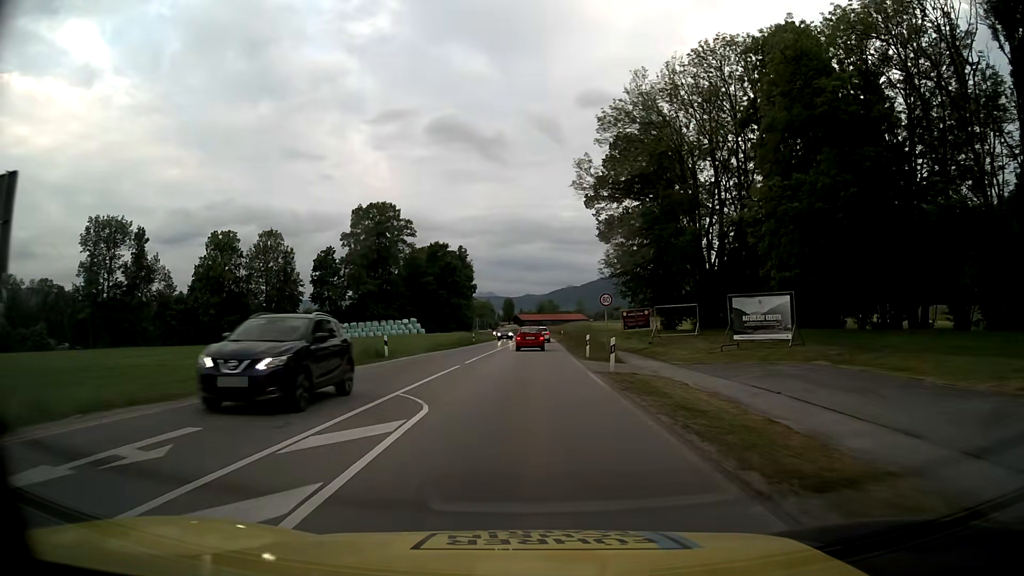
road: primary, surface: asphalt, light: Day
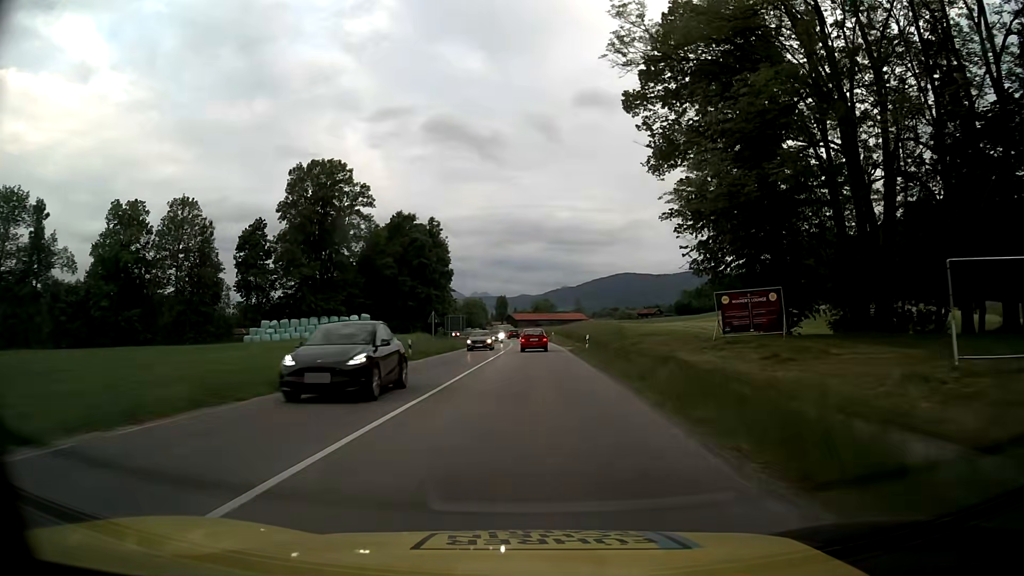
(+0.1, +34.6) m; 0°
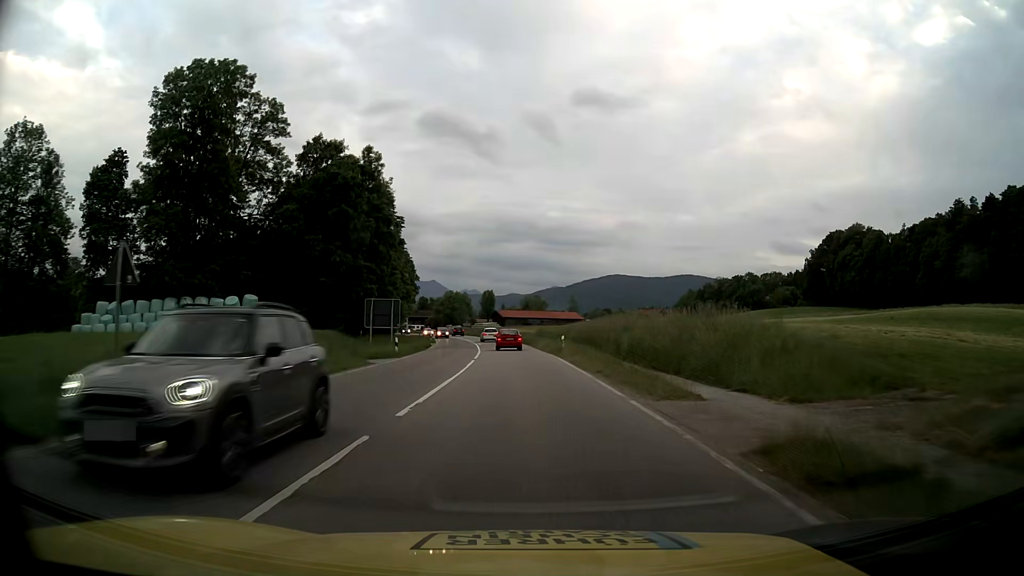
(+0.3, +37.8) m; +1°
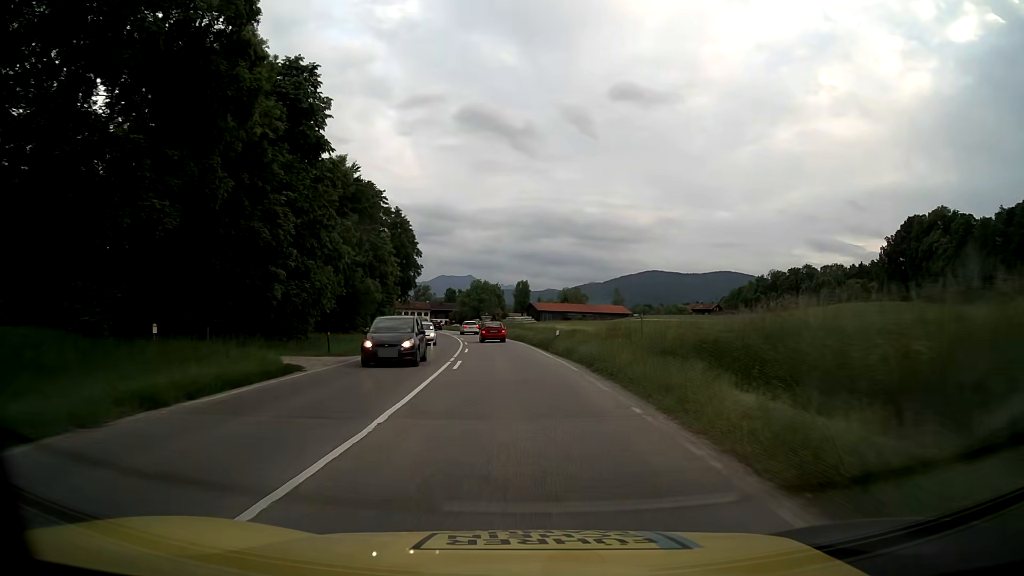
(-0.7, +41.3) m; -3°
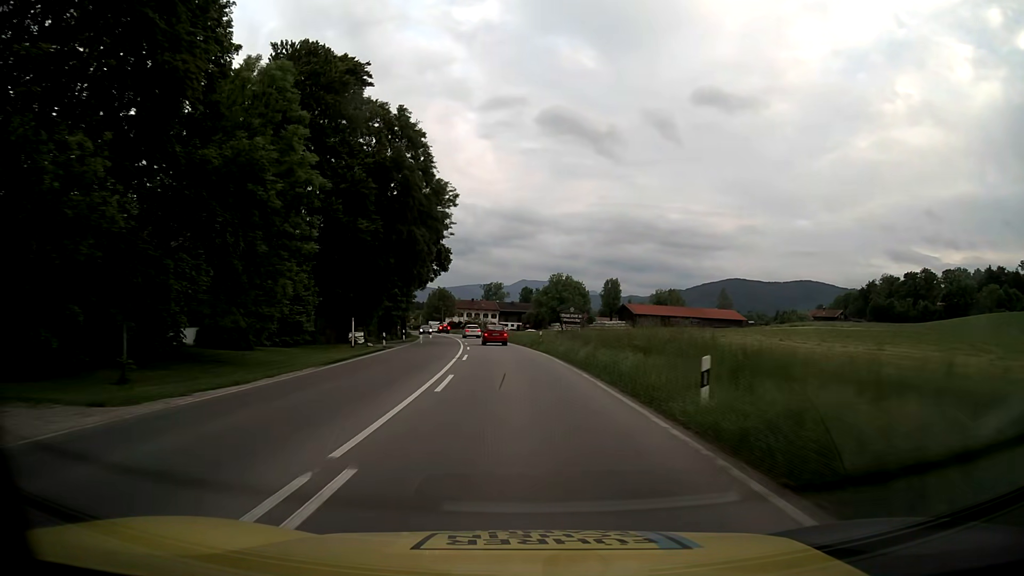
(-3.4, +54.1) m; -7°
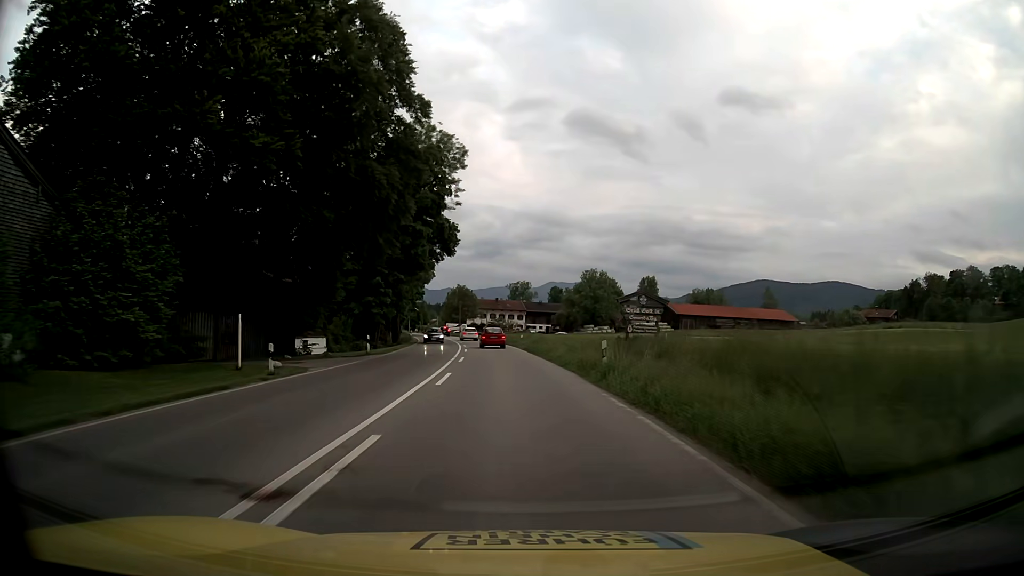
(-0.5, +22.0) m; -2°
(0, +10) (0, +20) (-1, +30) (-2, +40) (-3, +50) (-4, +60) (-5, +70) (-7, +80) (-9, +89) (-10, +99) m
